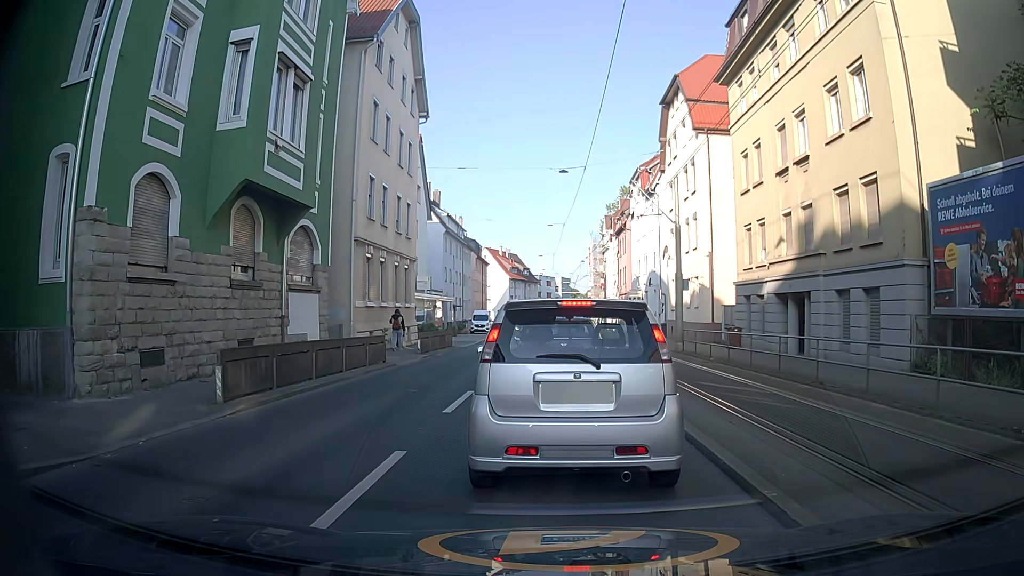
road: secondary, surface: asphalt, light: Day
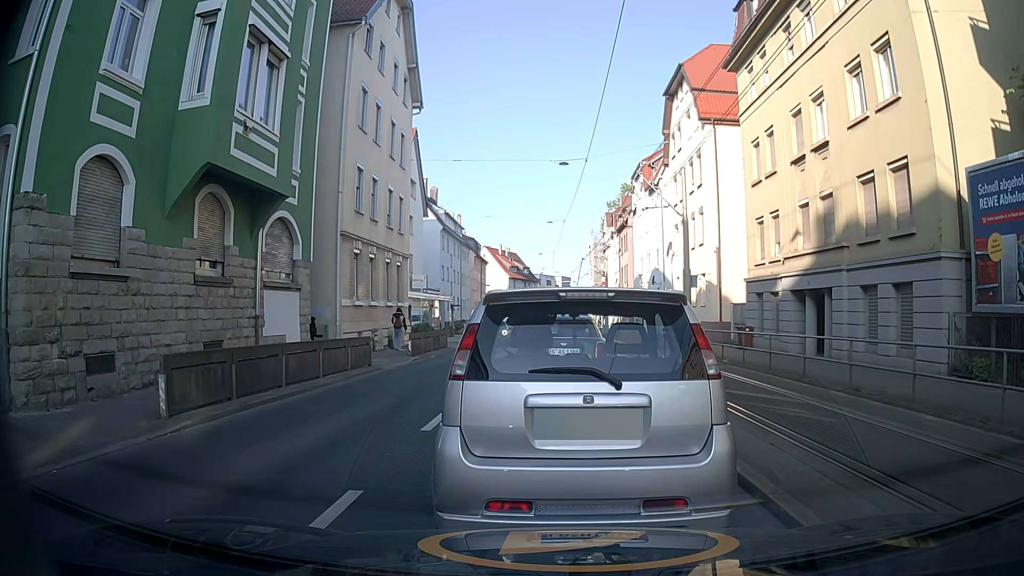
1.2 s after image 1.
(0.0, +1.5) m; +2°
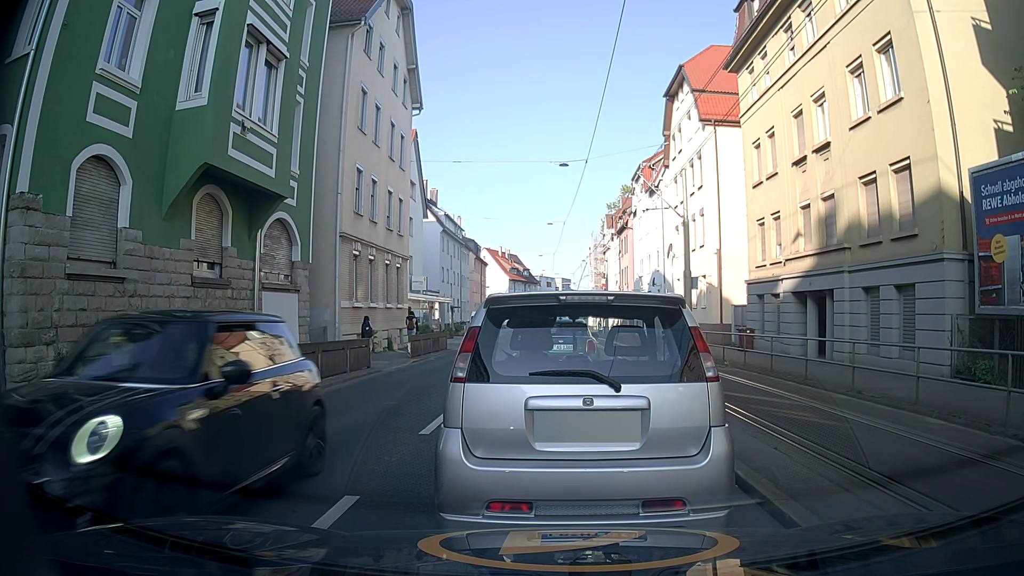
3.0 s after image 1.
(0.0, +0.2) m; 0°
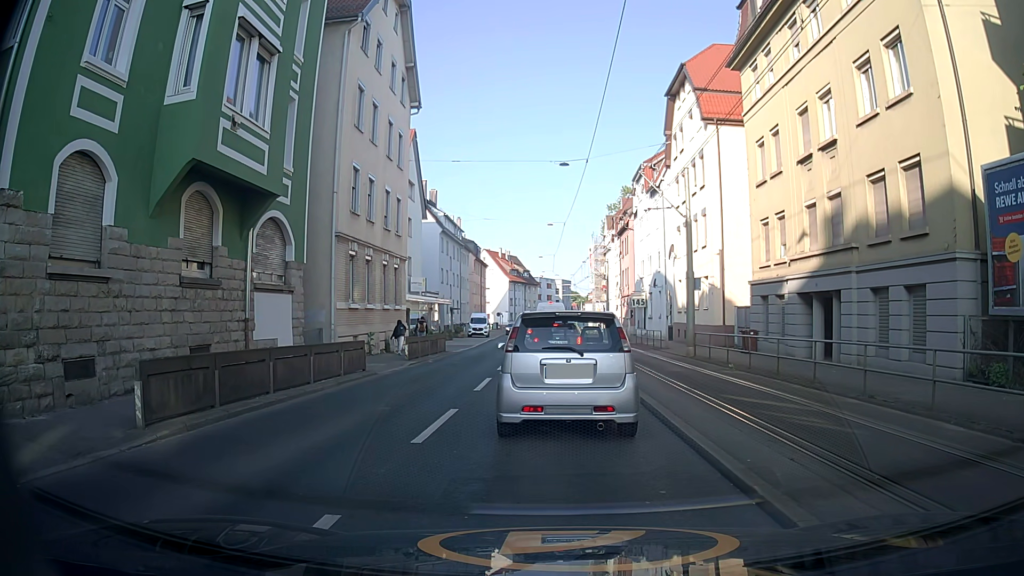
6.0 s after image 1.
(0.0, +0.5) m; 0°
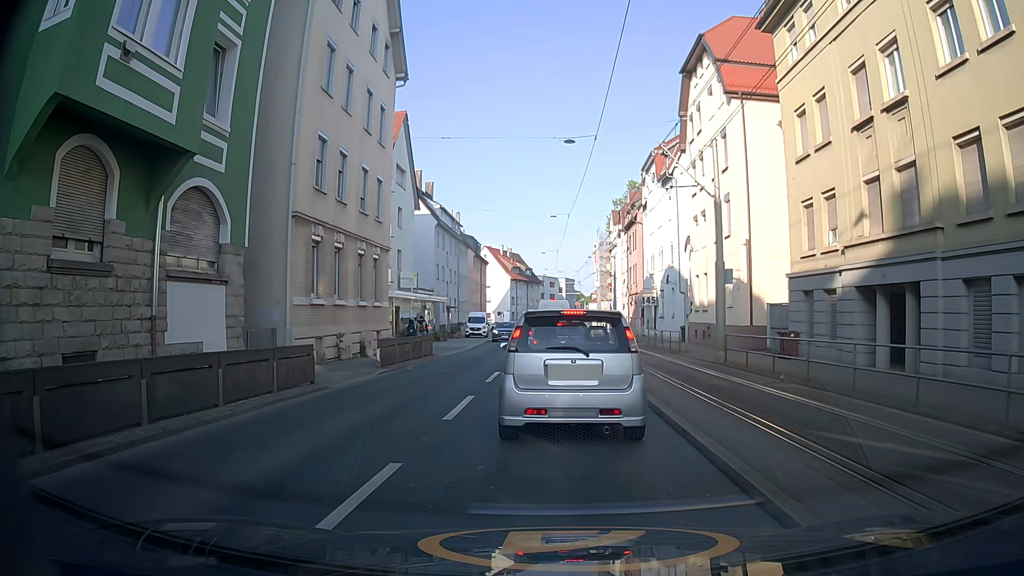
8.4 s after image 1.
(0.0, +4.4) m; +1°
